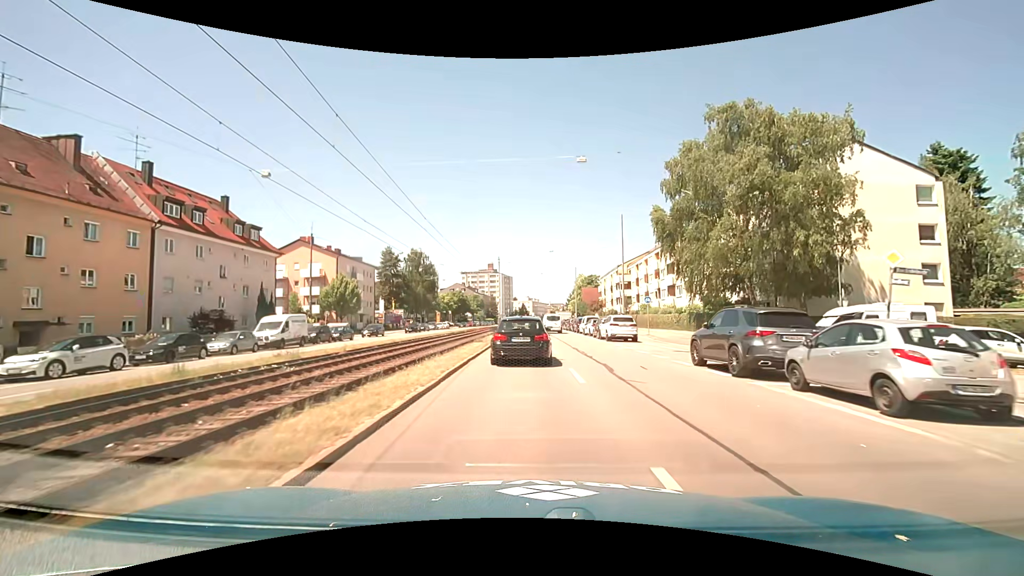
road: primary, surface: asphalt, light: Day
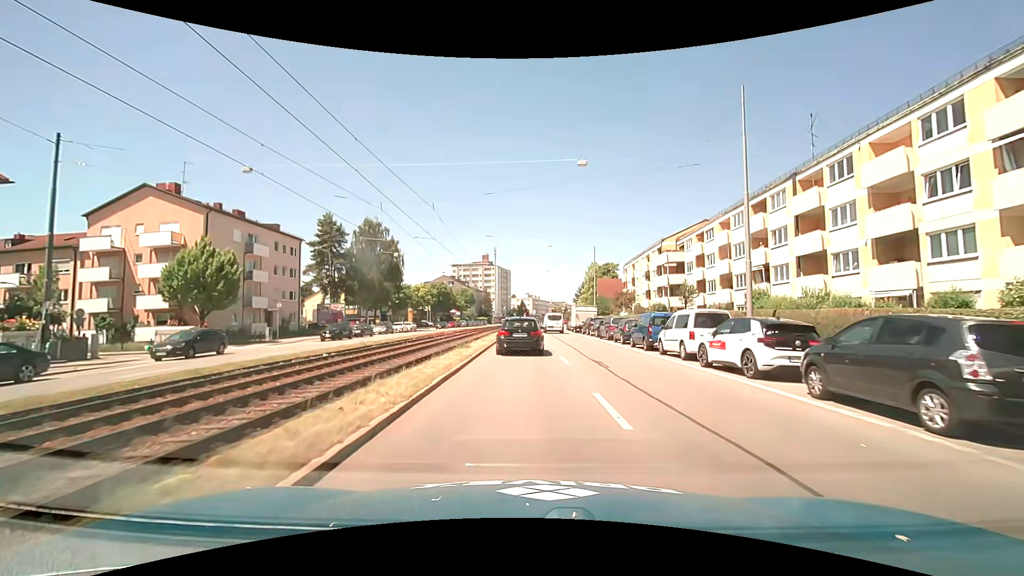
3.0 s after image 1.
(-0.4, +31.5) m; 0°
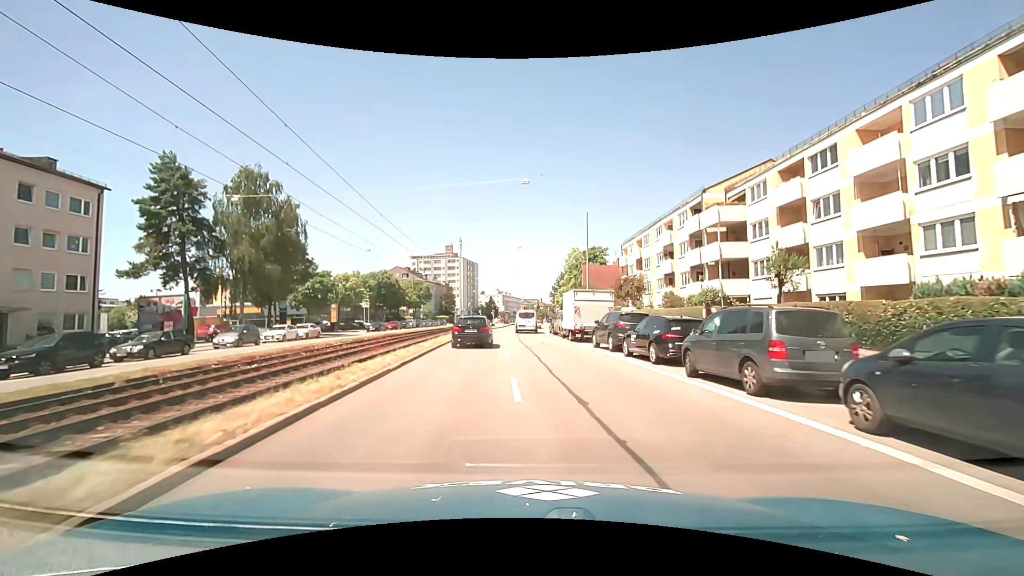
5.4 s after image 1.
(+0.6, +25.3) m; +3°
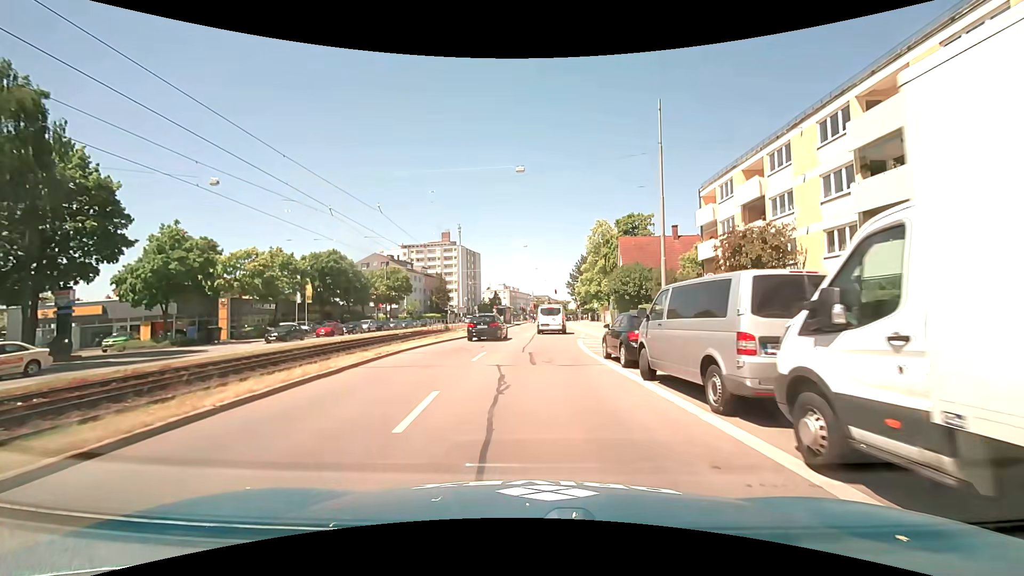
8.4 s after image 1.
(0.0, +29.1) m; -1°
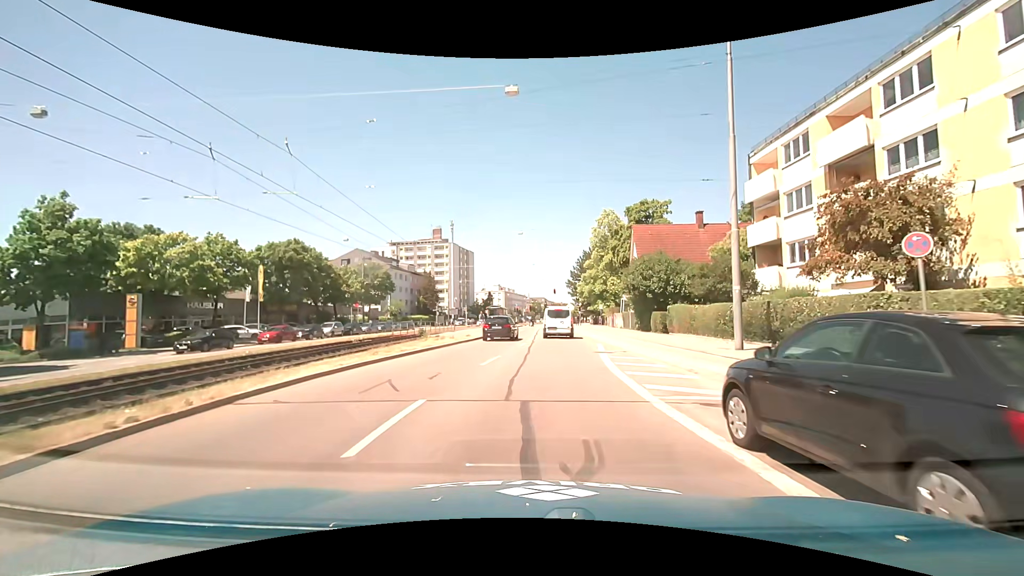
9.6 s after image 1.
(0.0, +9.9) m; 0°
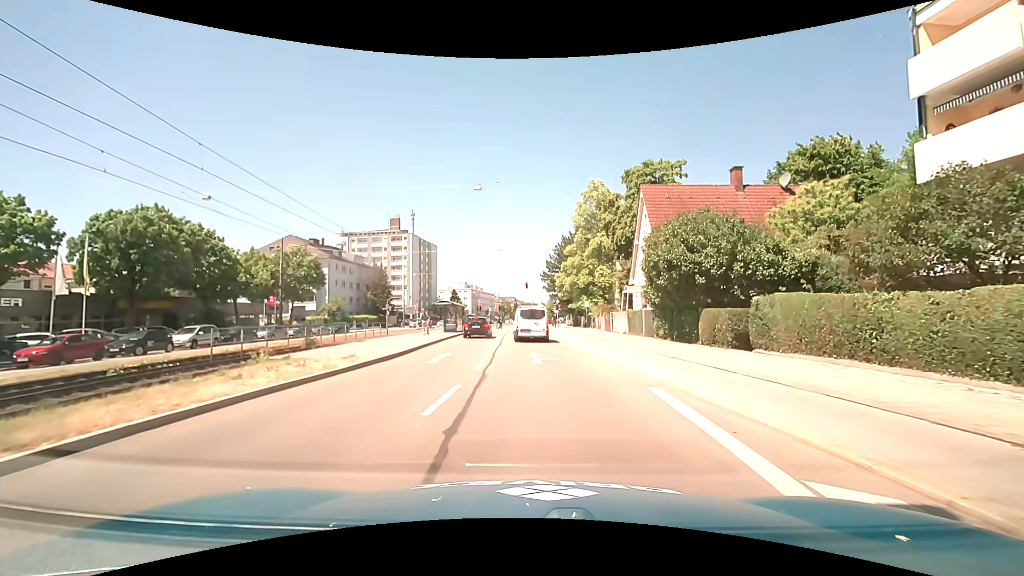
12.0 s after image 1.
(+0.4, +16.0) m; +4°
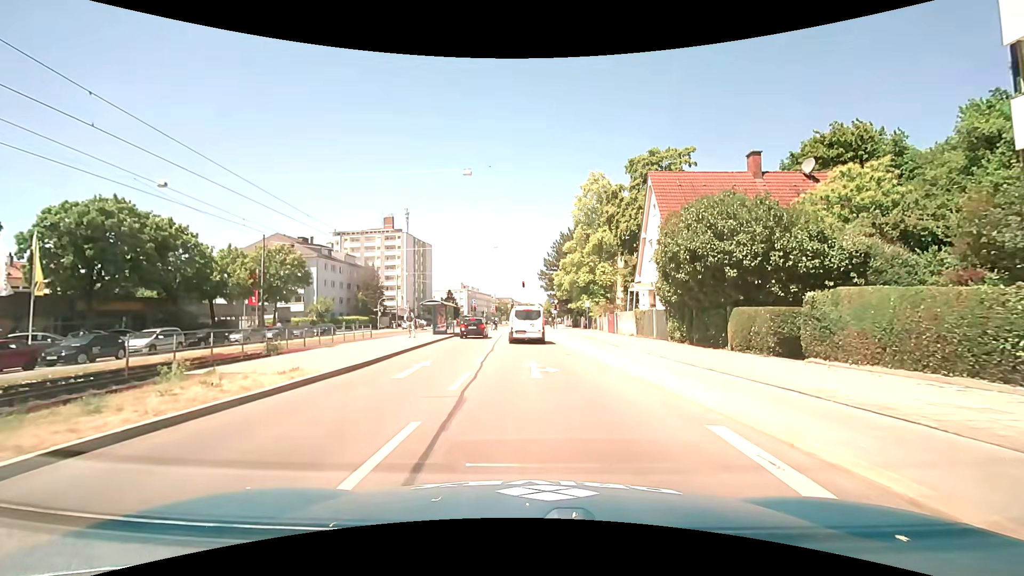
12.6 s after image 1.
(0.0, +3.4) m; +1°
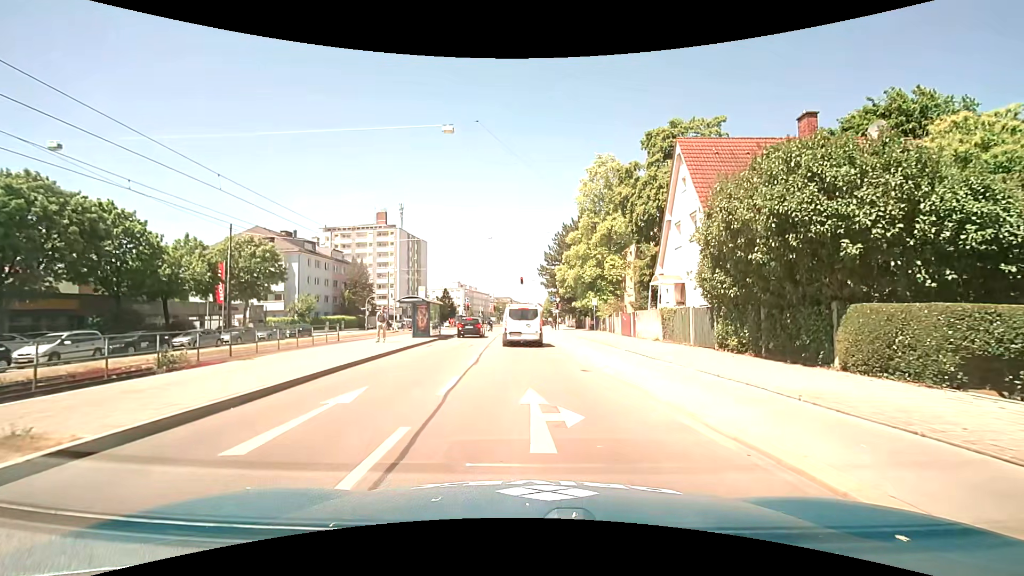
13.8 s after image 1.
(-0.1, +6.2) m; 0°
(0, +10) (-1, +20) (-1, +30) (-1, +40) (-2, +50) (-2, +60) (-2, +70) (-3, +80) (-3, +90) (-3, +100) m
